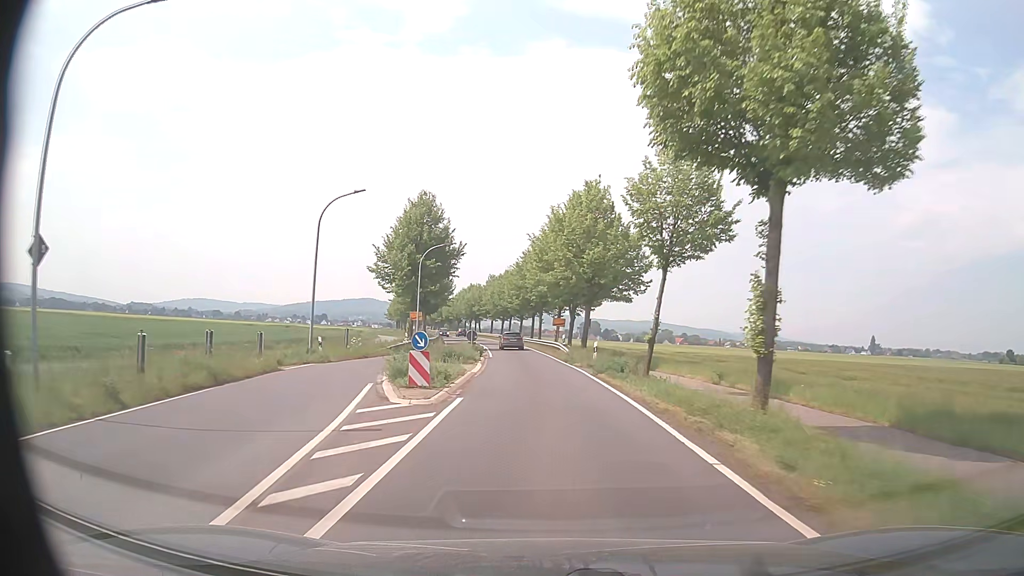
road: primary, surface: asphalt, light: Day
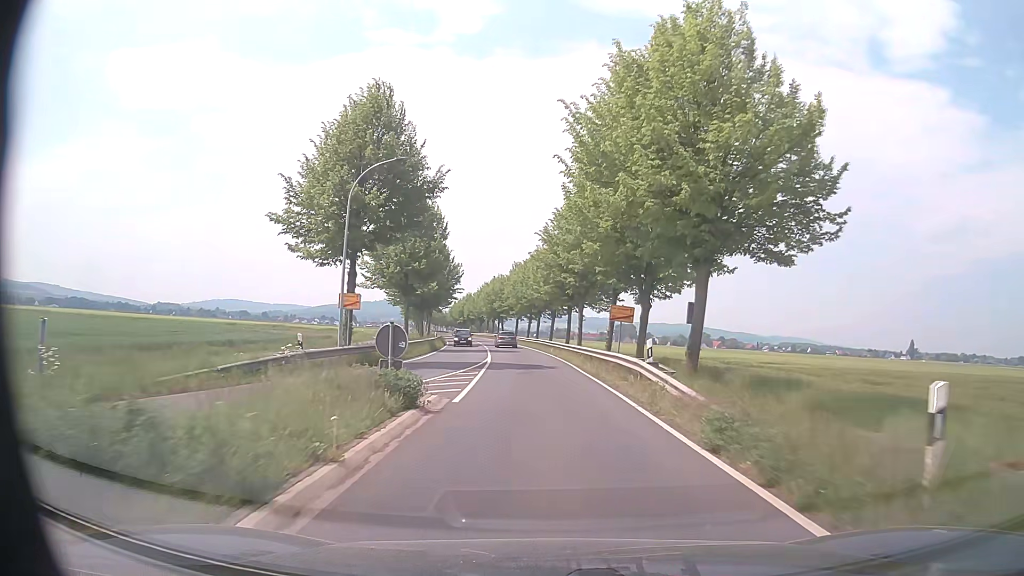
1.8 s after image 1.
(-0.8, +24.2) m; -3°
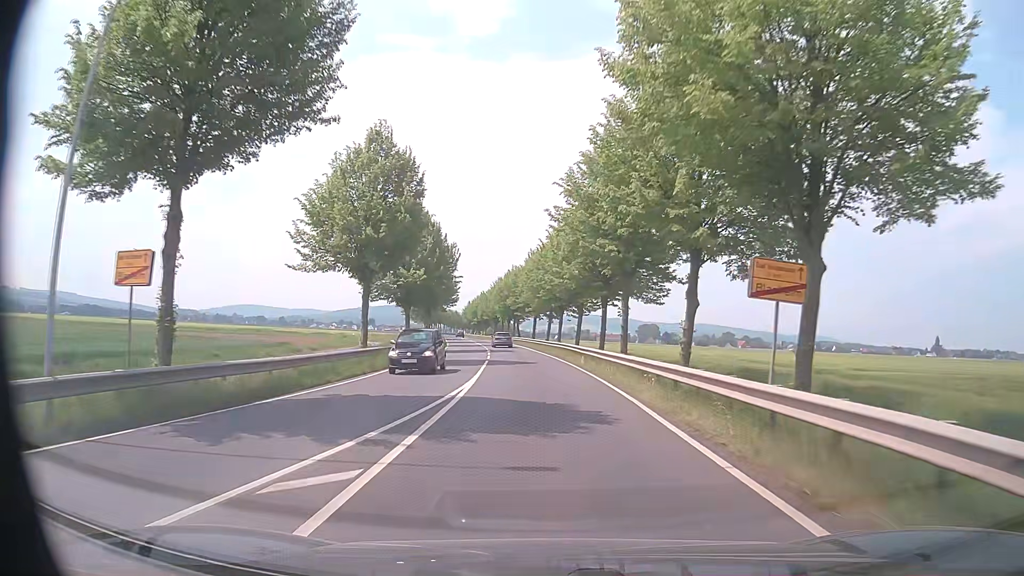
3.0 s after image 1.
(-0.3, +16.2) m; -3°
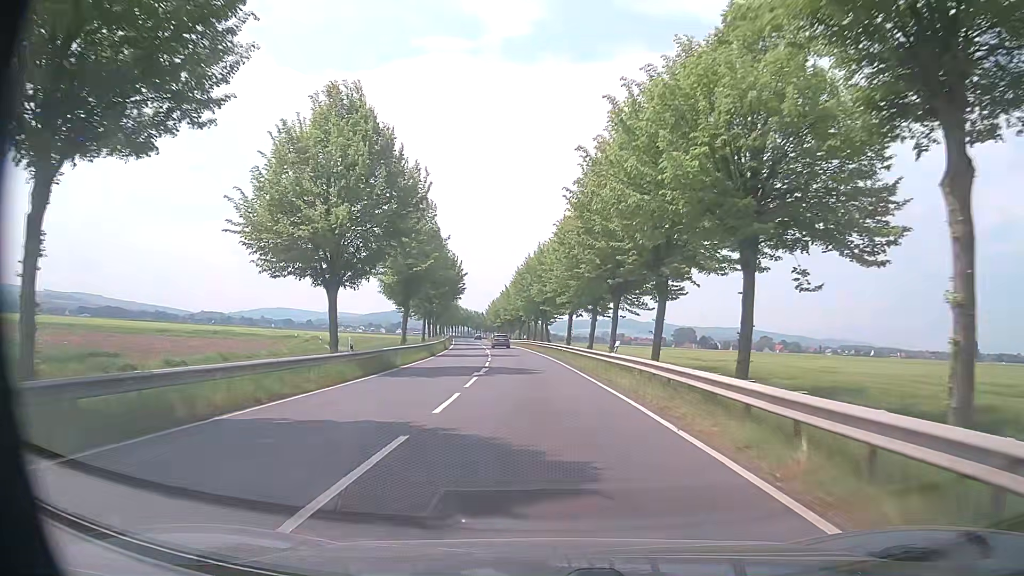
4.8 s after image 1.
(-0.3, +24.8) m; -2°
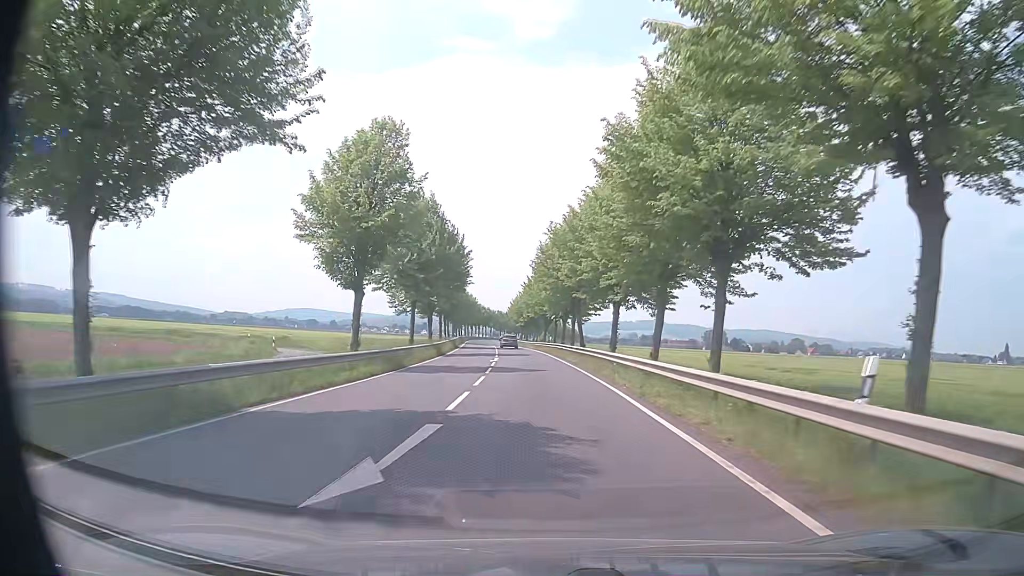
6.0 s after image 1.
(-0.4, +17.9) m; -2°
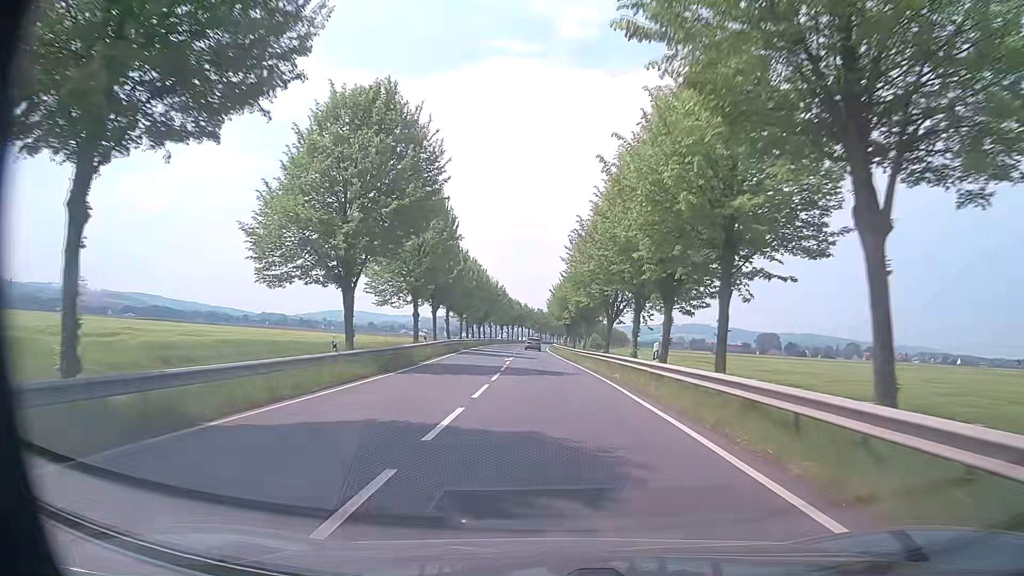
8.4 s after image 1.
(-1.7, +39.9) m; -4°
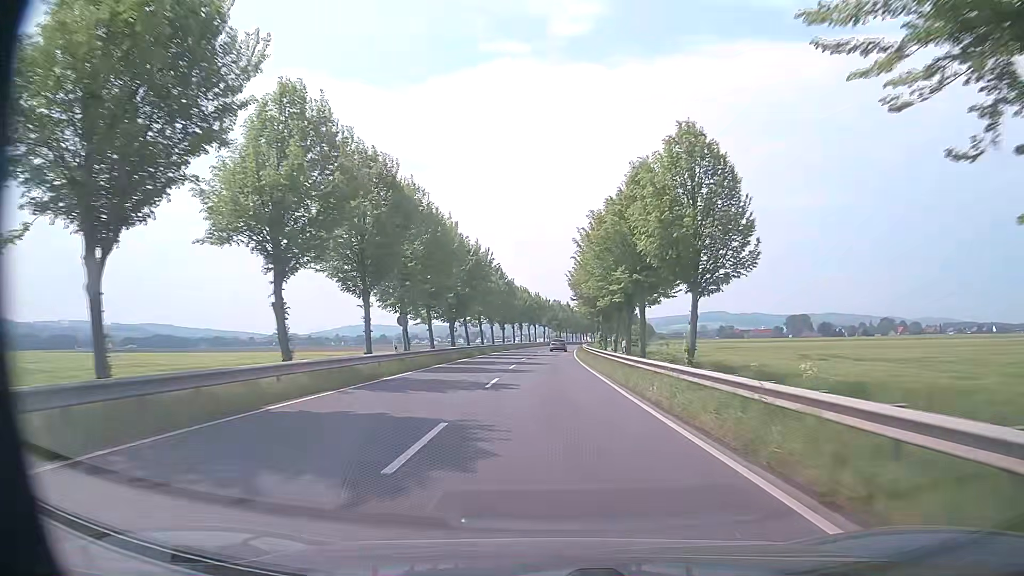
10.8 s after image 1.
(-0.8, +45.0) m; -2°
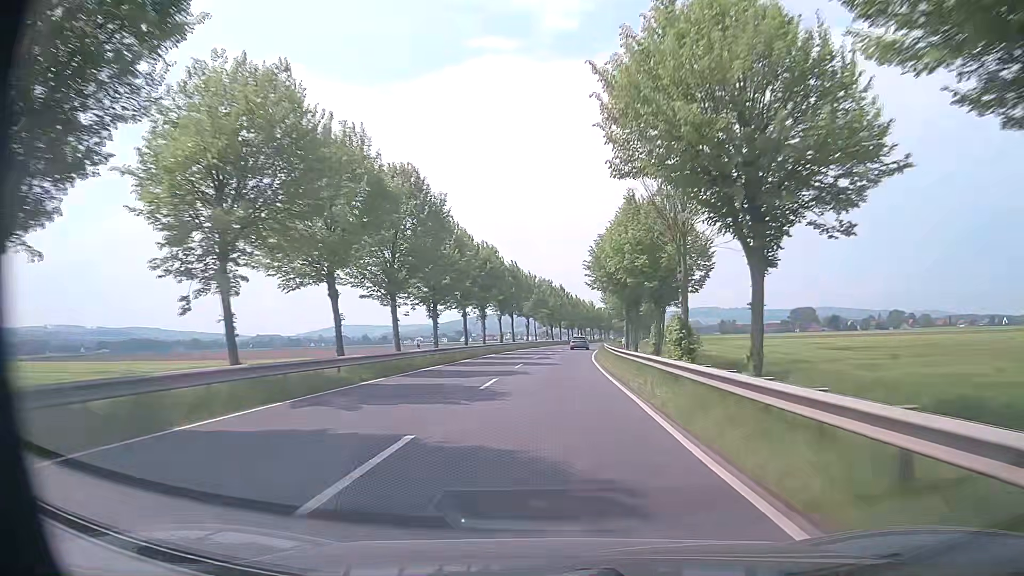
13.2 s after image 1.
(+0.4, +49.7) m; +1°
(0, +10) (0, +20) (+1, +30) (+1, +40) (+2, +50) (+2, +60) (+3, +70) (+4, +80) (+6, +90) (+7, +100) m
